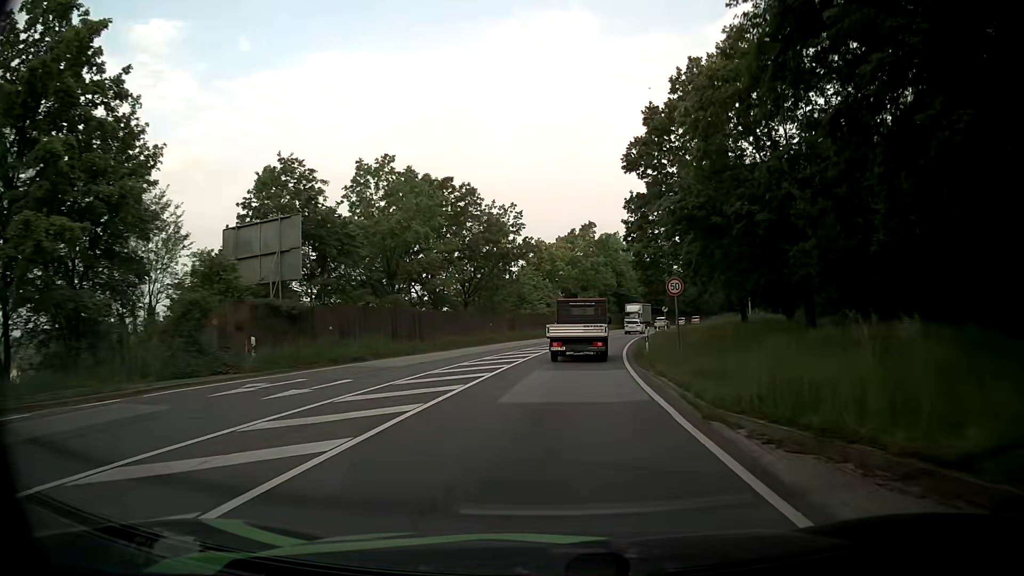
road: primary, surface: asphalt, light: Day
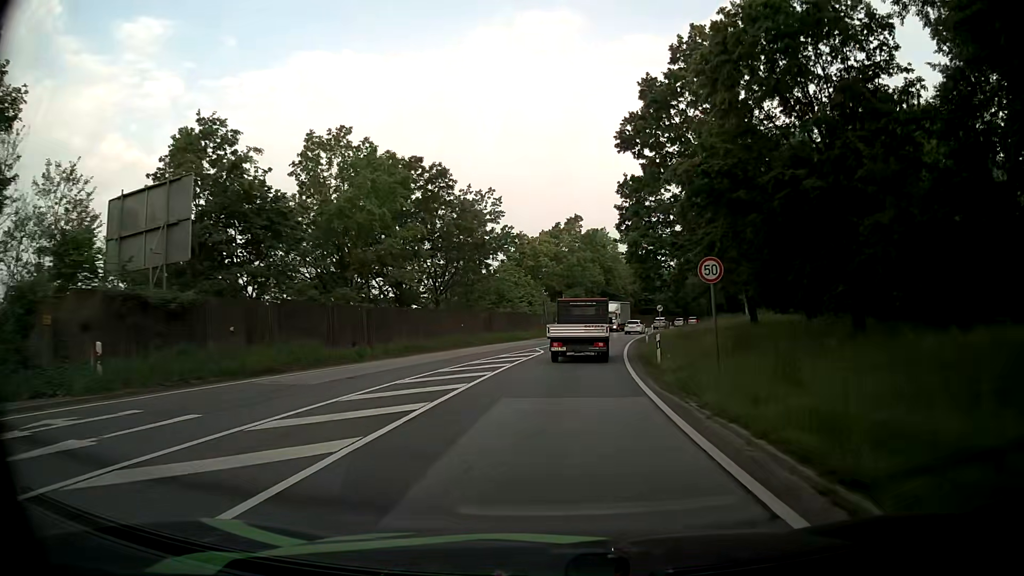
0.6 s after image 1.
(+0.1, +7.3) m; +1°
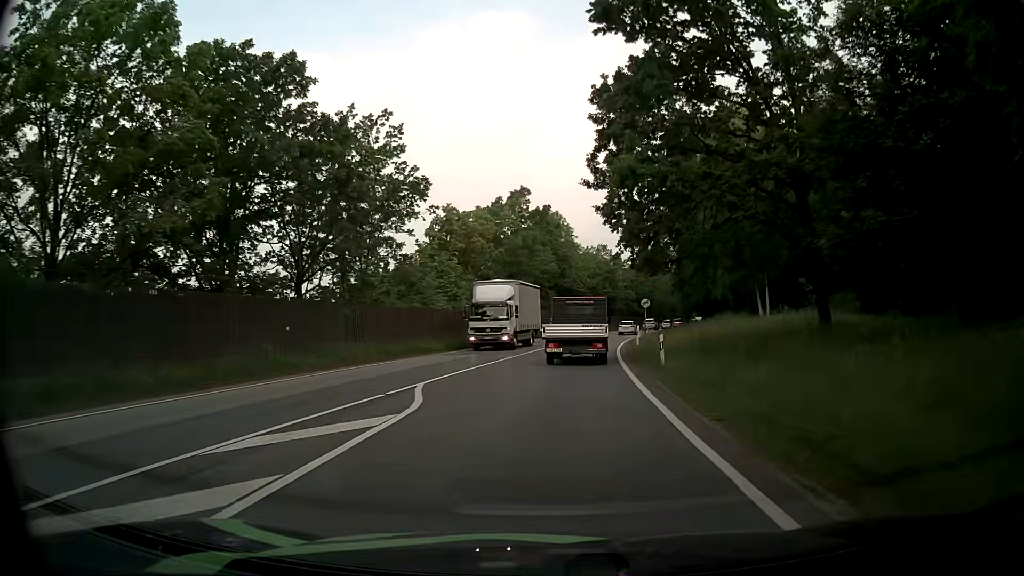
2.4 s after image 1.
(+0.9, +21.8) m; +4°
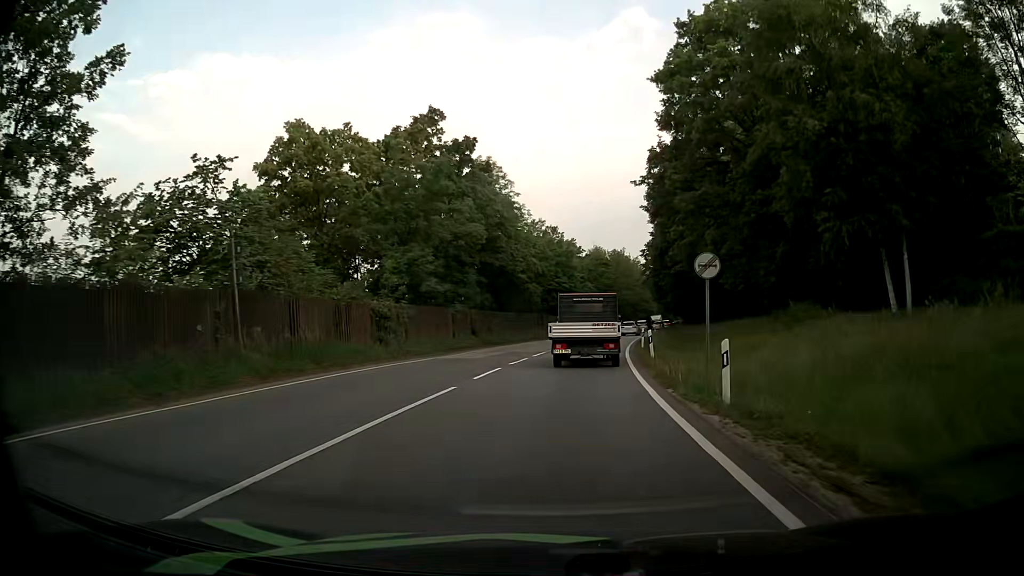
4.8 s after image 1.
(+1.2, +29.0) m; +5°
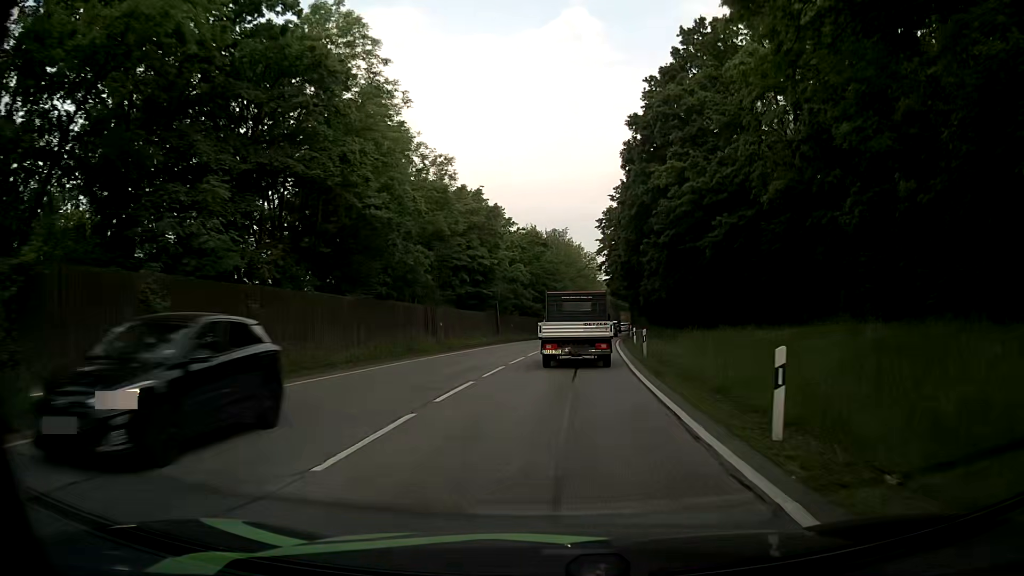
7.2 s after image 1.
(+1.5, +28.8) m; +6°
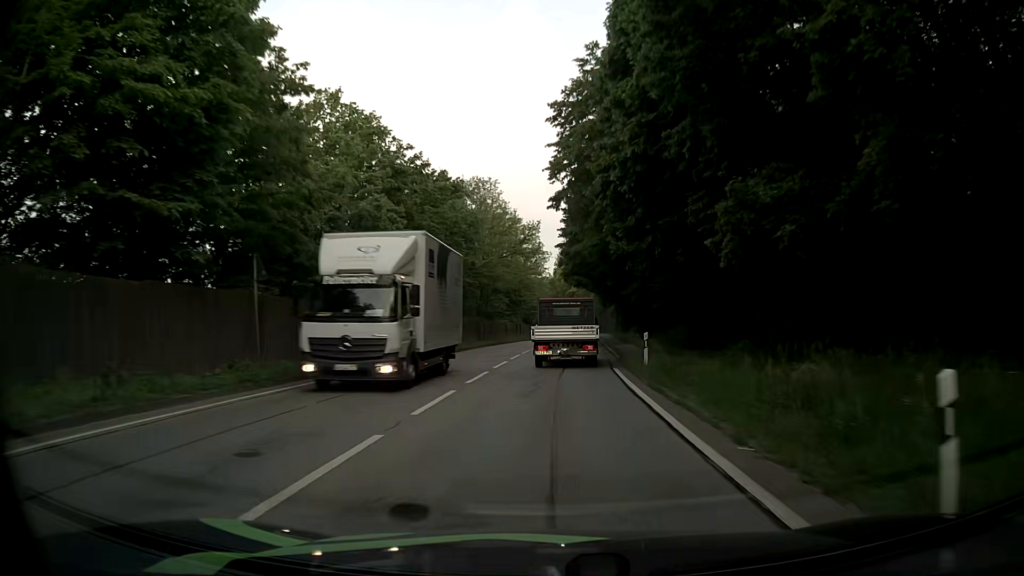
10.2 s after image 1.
(+1.6, +35.6) m; +5°
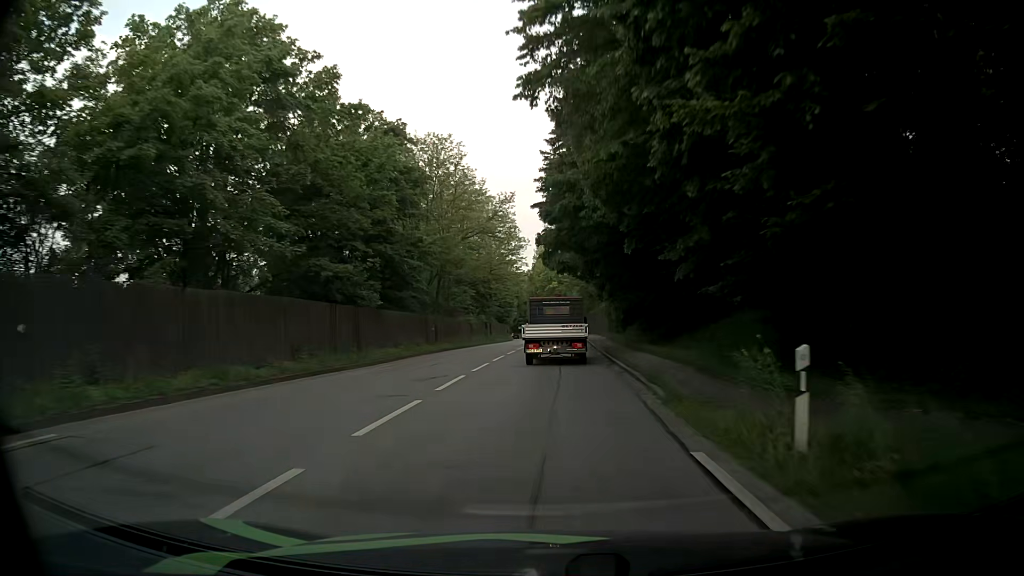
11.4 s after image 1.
(+0.1, +14.2) m; +1°
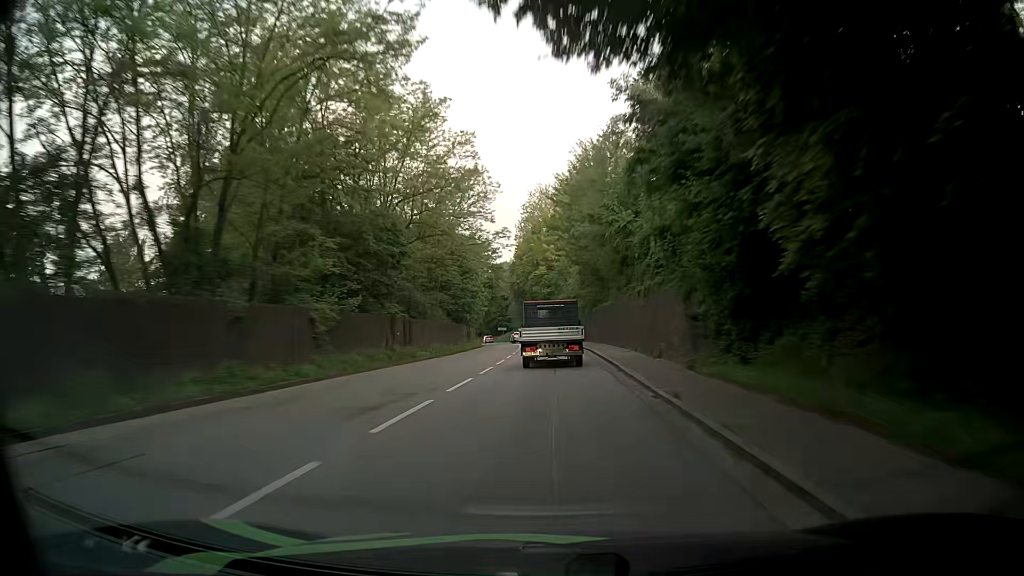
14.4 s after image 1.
(+0.5, +35.7) m; +1°
(0, +10) (0, +20) (0, +30) (0, +40) (-1, +50) (-1, +60) (-1, +70) (-2, +80) (-2, +90) (-3, +100) m
